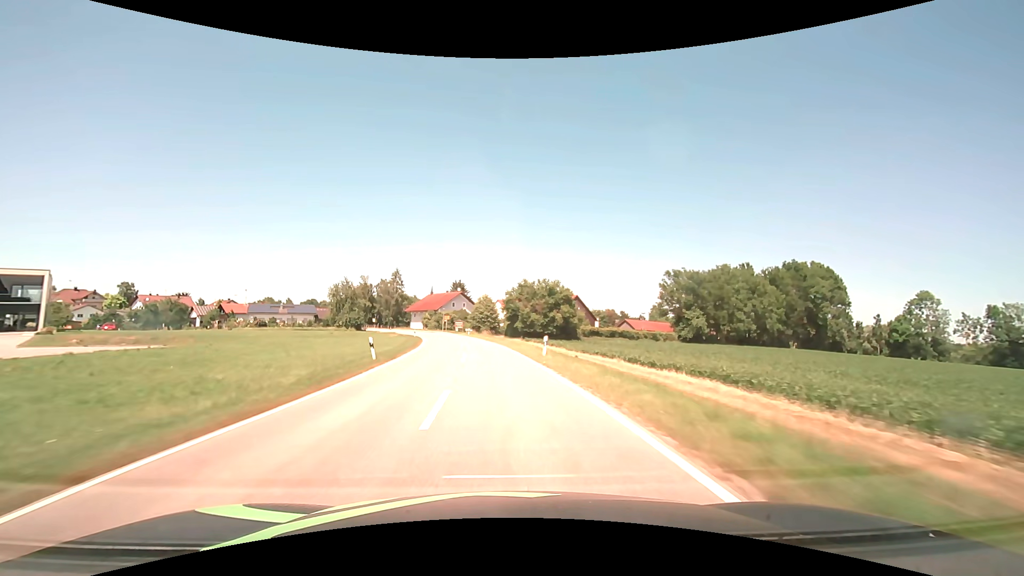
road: tertiary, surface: asphalt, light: Day
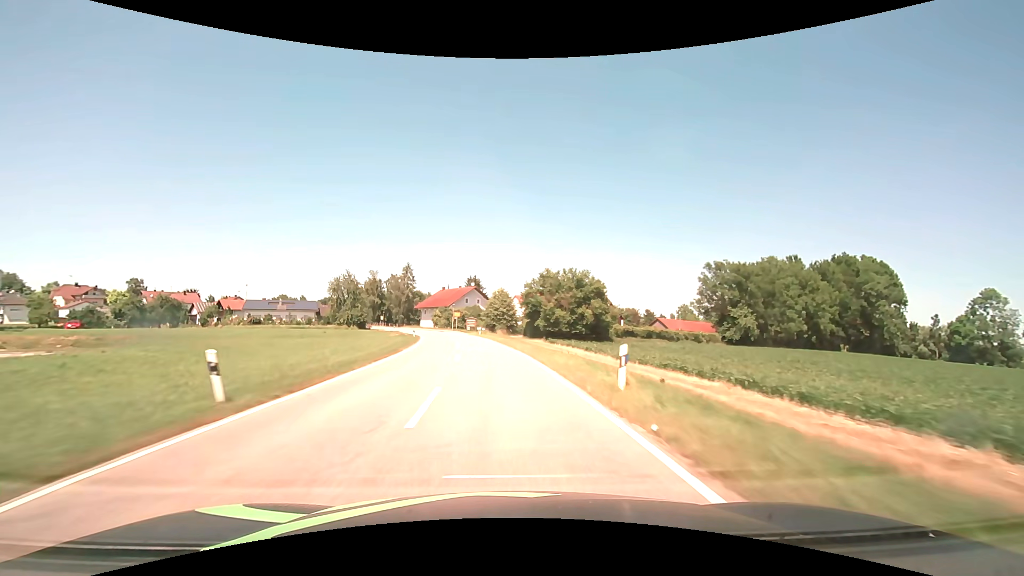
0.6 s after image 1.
(-0.2, +12.5) m; -2°
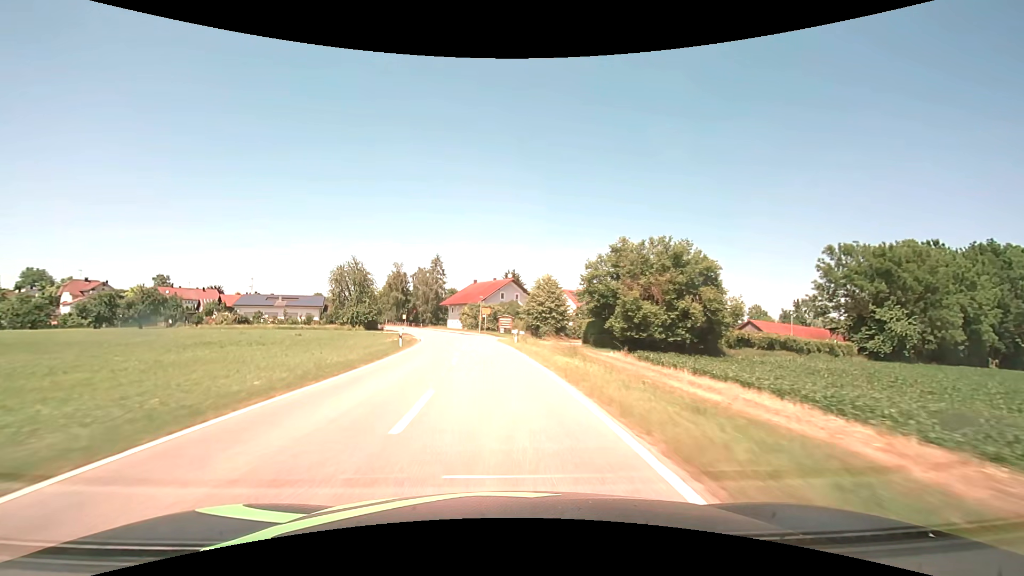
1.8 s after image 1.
(-0.9, +24.2) m; -5°
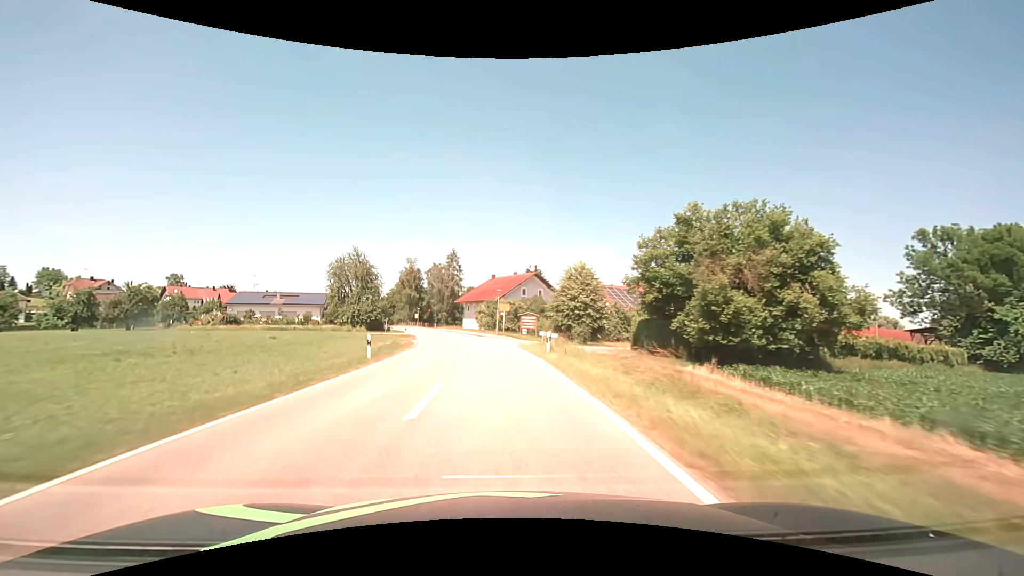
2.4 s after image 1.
(-0.2, +11.4) m; -2°
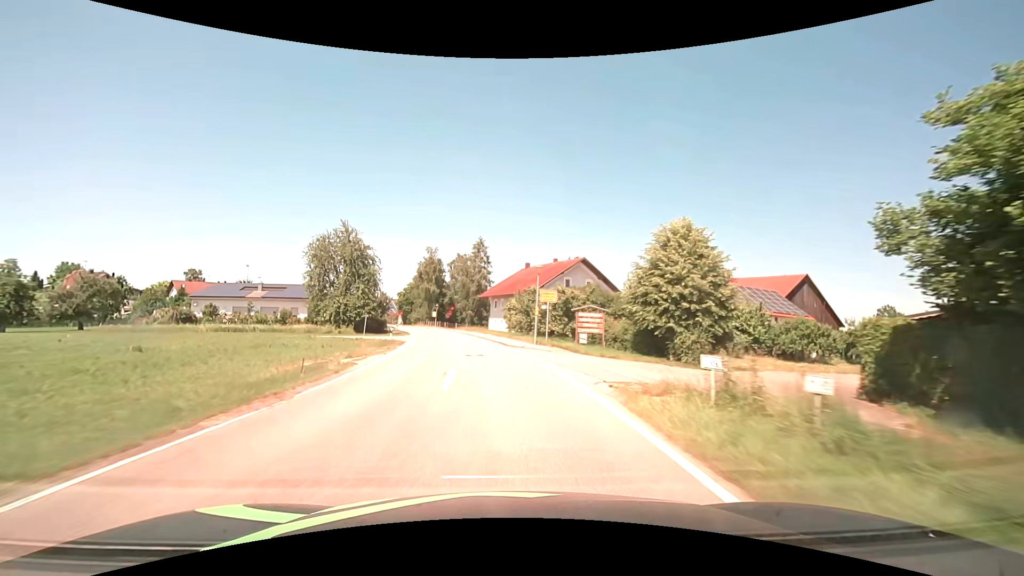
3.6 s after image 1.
(-0.6, +20.5) m; -4°
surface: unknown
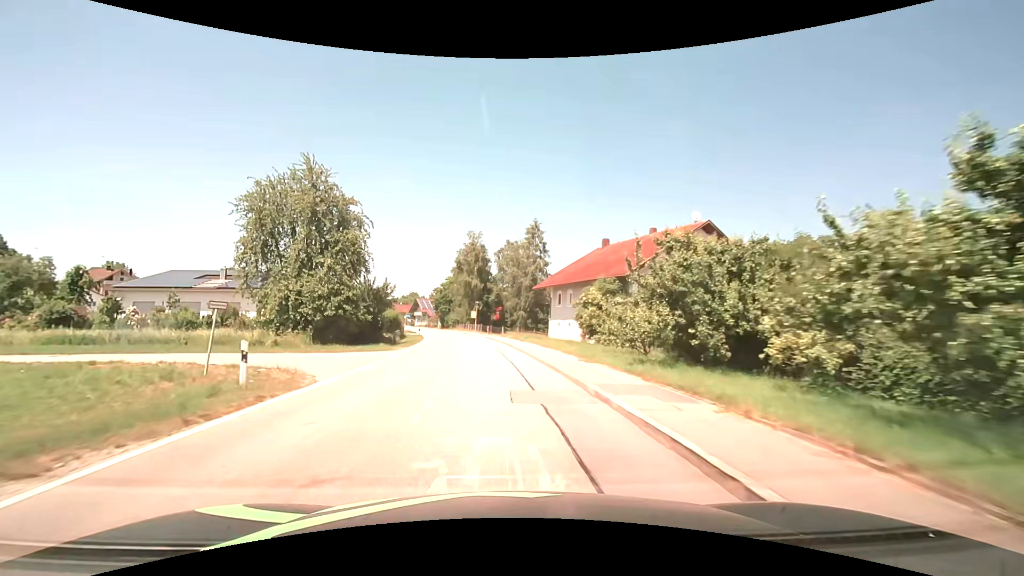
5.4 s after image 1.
(-1.3, +25.3) m; -6°
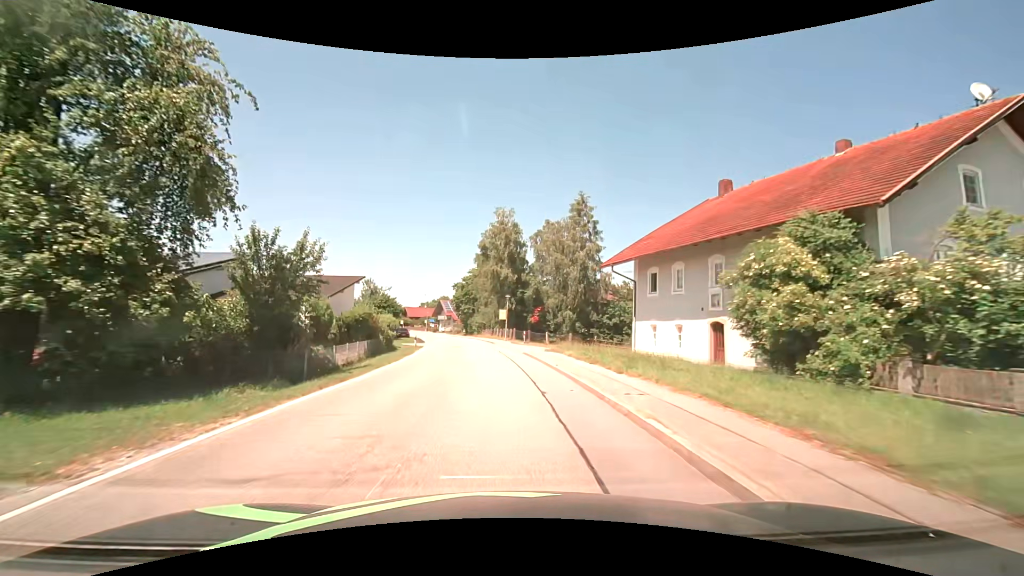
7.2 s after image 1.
(-0.9, +22.6) m; -4°
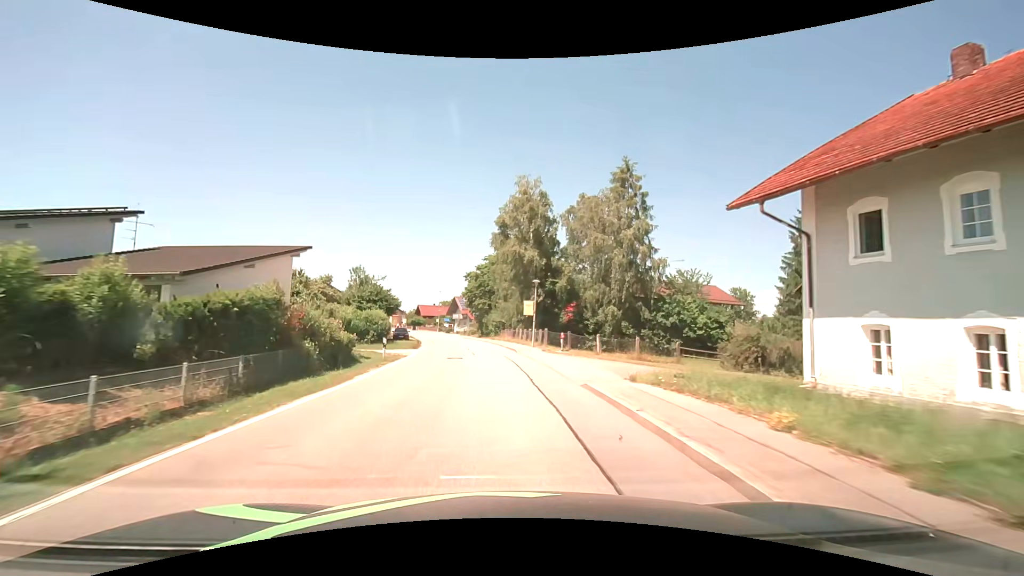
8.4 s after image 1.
(-0.3, +15.4) m; -3°
(0, +10) (-1, +20) (-1, +30) (-2, +40) (-4, +50) (-5, +60) (-7, +69) (-10, +79) (-12, +89) (-15, +98) m
